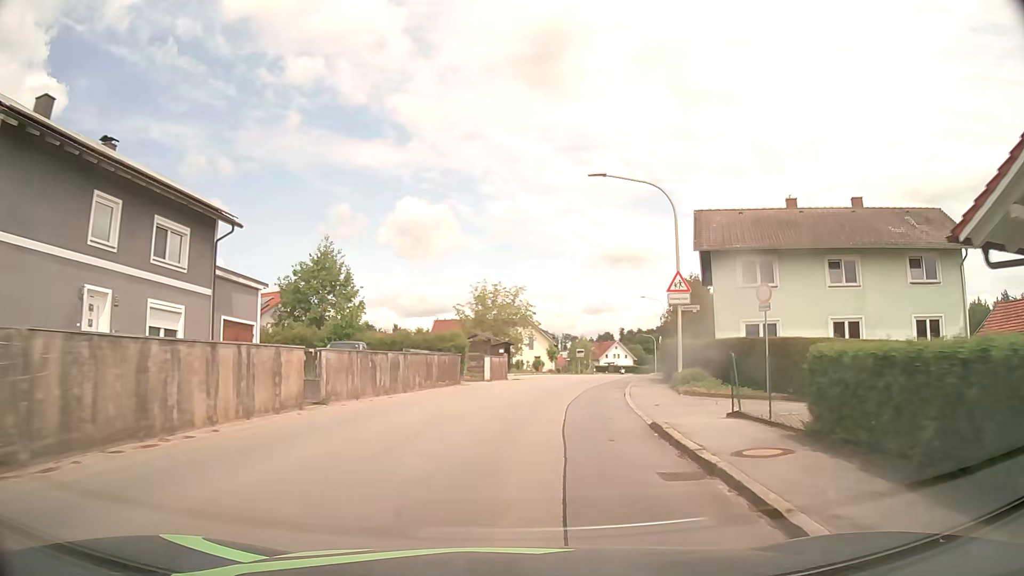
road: tertiary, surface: asphalt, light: Day
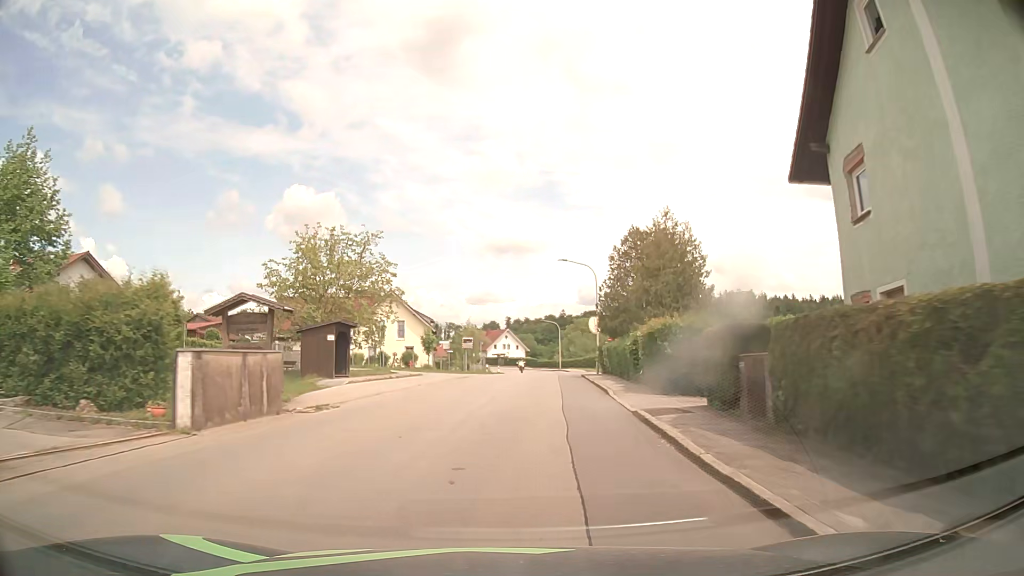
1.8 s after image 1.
(+2.2, +23.4) m; +10°
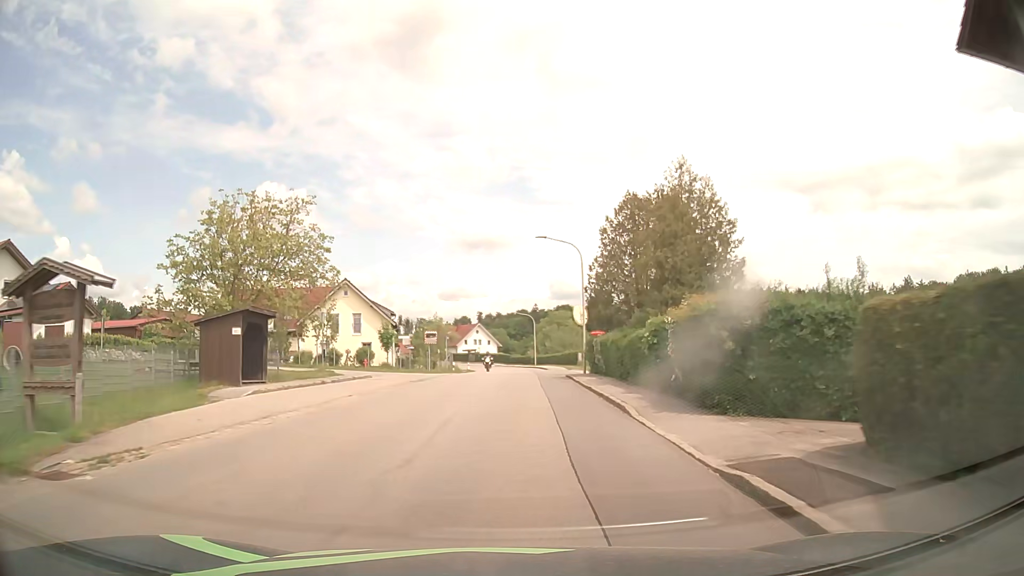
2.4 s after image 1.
(+0.2, +7.9) m; +3°
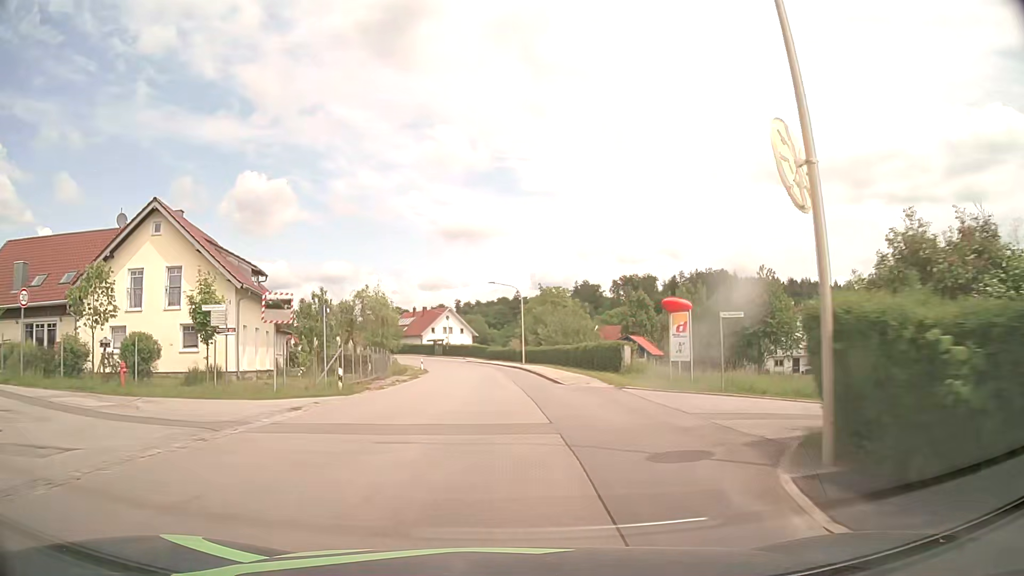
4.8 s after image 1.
(+0.8, +31.8) m; +2°
(0, +10) (0, +20) (0, +30) (-1, +40) (-1, +50) (-2, +60) (-4, +70) (-6, +80) (-9, +89) (-12, +99) m
